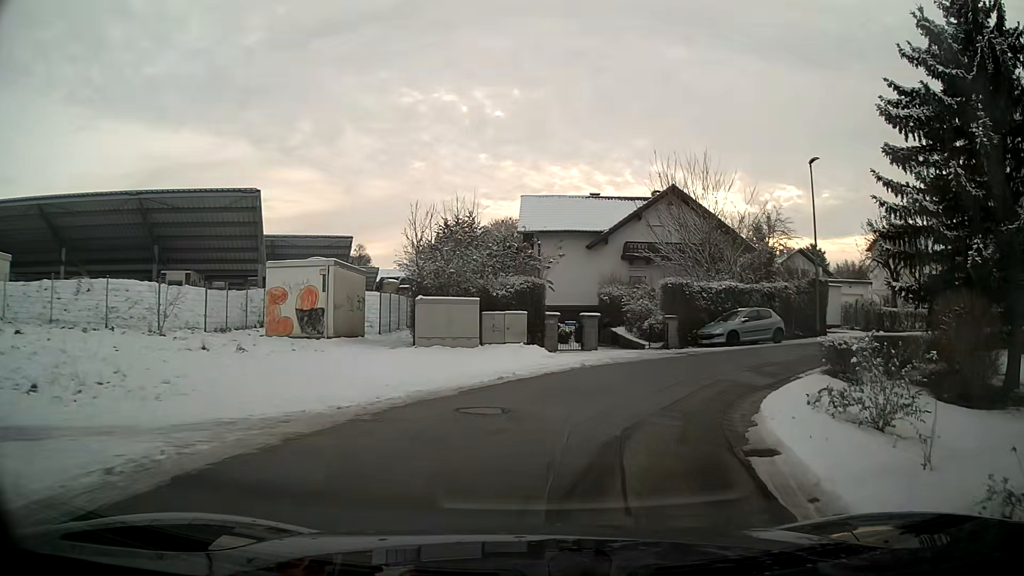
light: Day
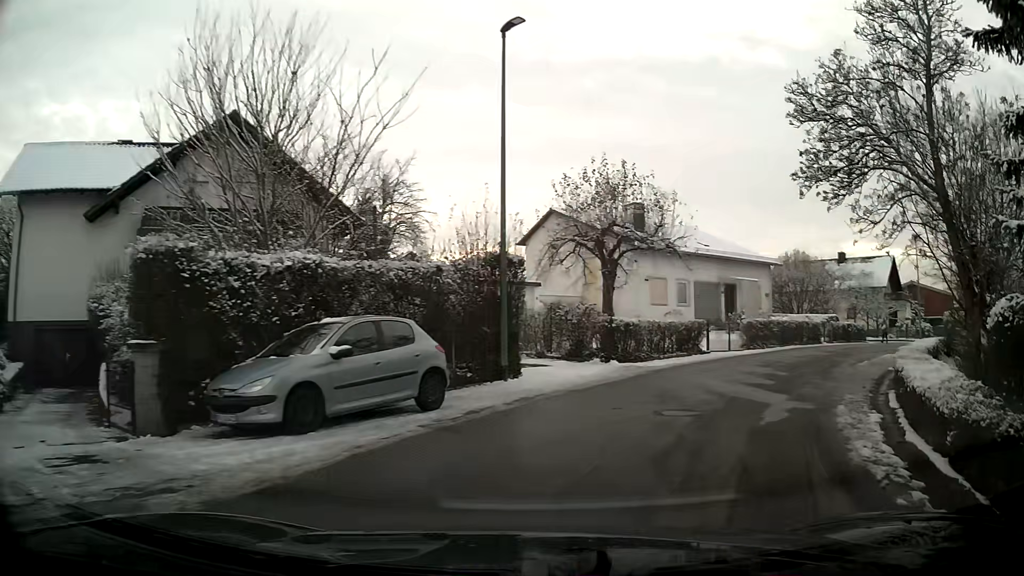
(+4.4, +16.3) m; +36°
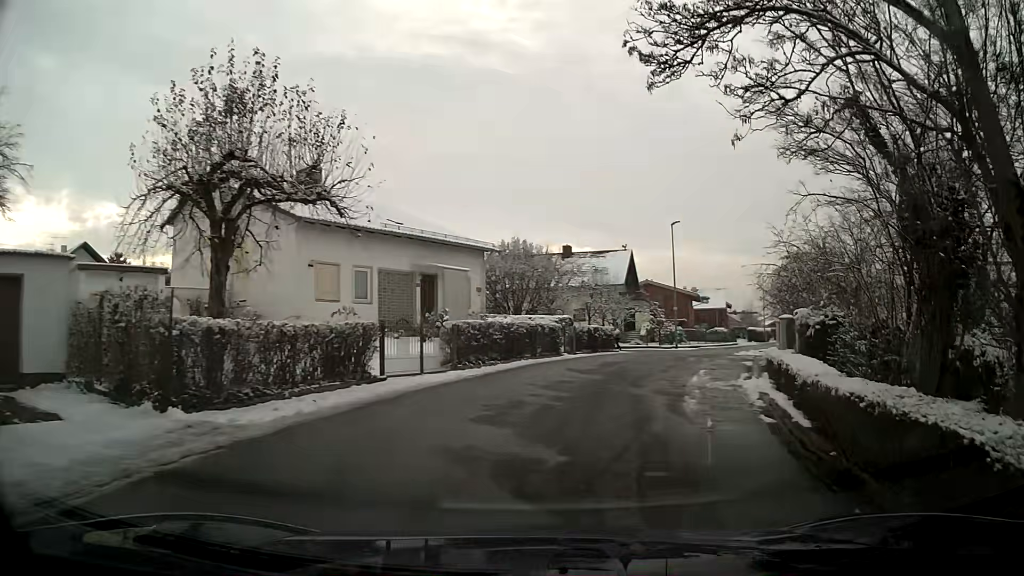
(+2.3, +9.8) m; +24°
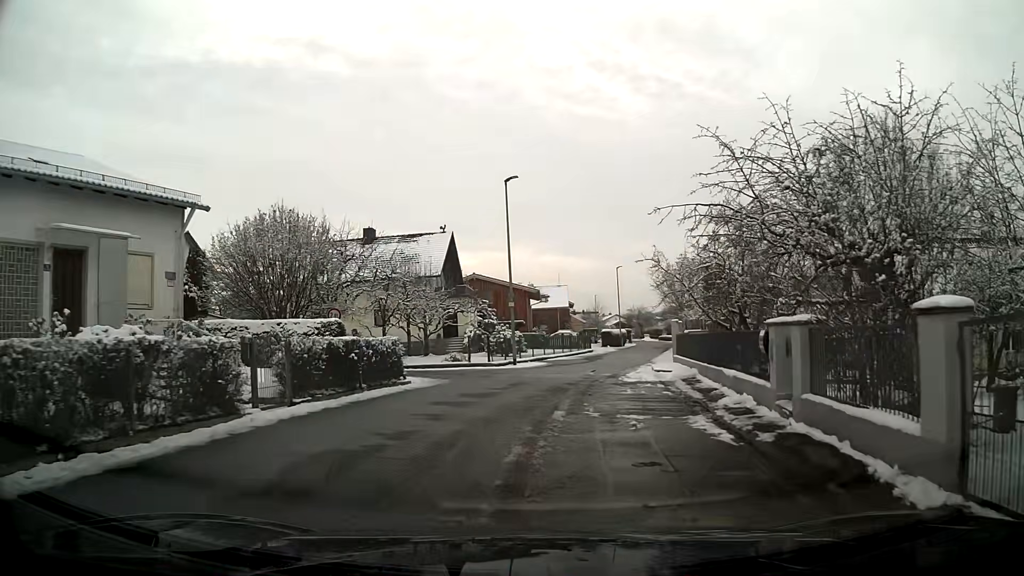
(+2.1, +14.5) m; +12°
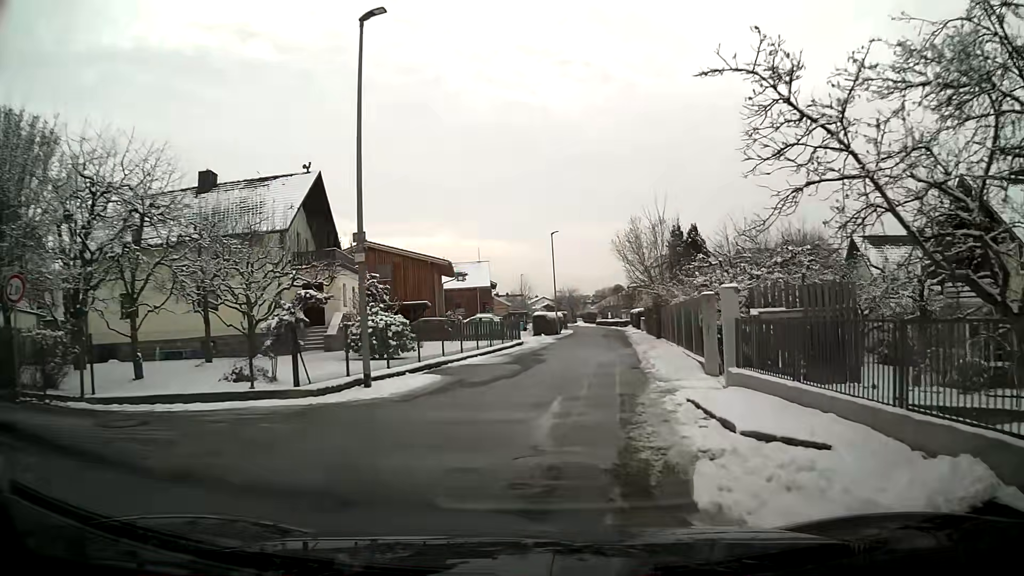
(+0.7, +15.5) m; +6°
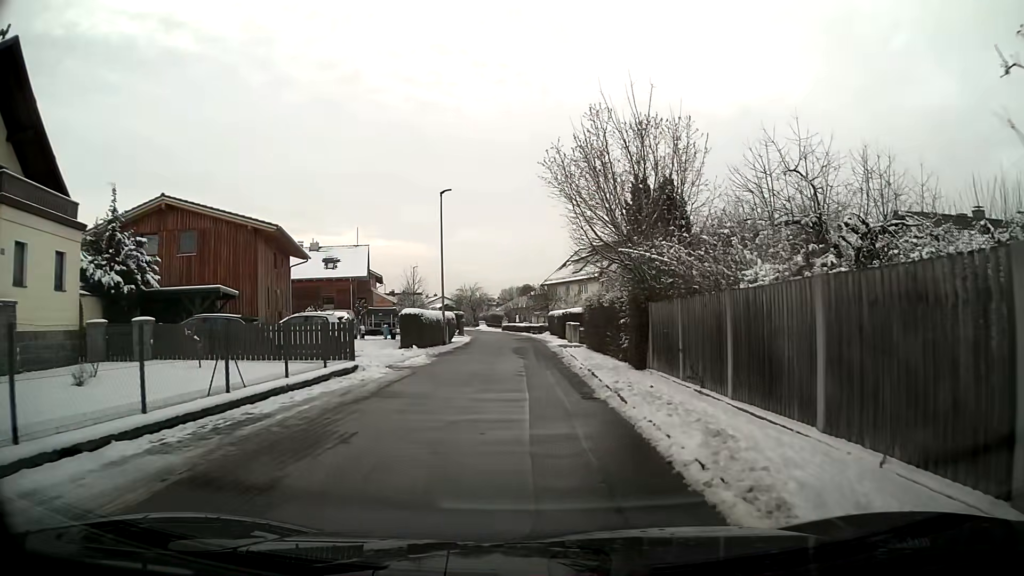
(+1.3, +18.0) m; +8°
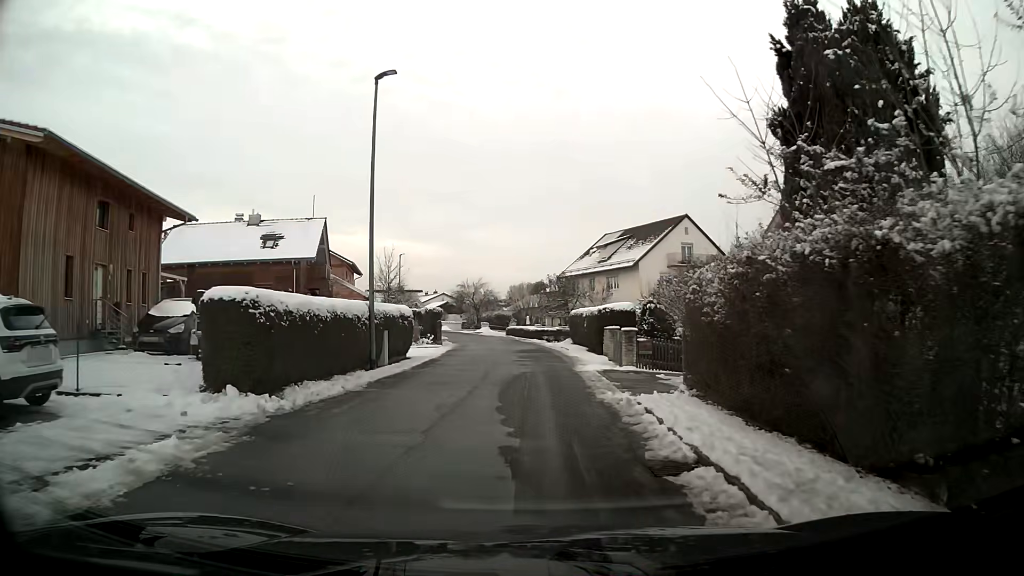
(-0.1, +17.8) m; -1°
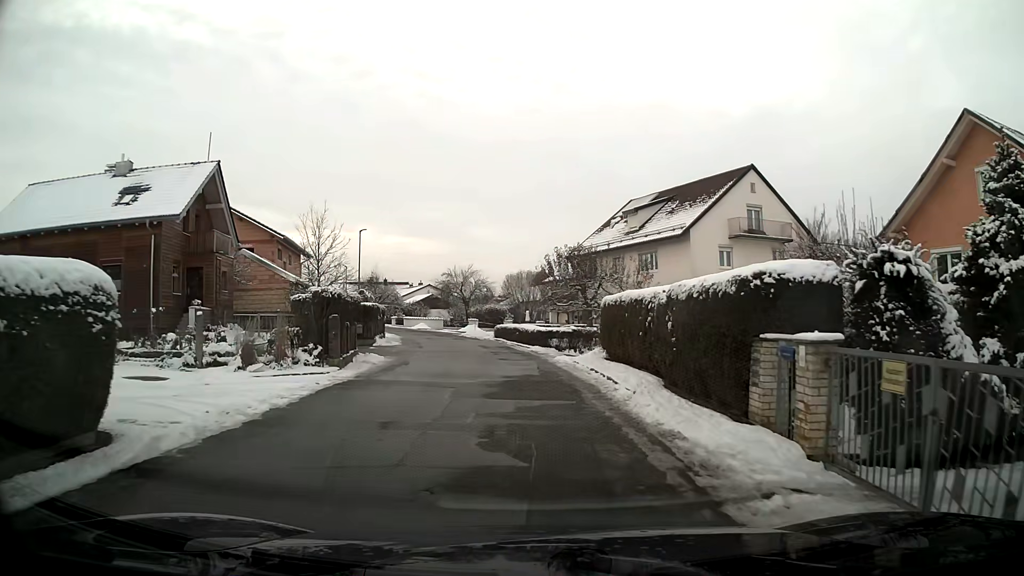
(0.0, +17.9) m; 0°
(0, +10) (-1, +20) (-3, +30) (-5, +40) (-7, +49) (-11, +58) (-16, +67) (-21, +76) (-26, +85) (-31, +93) m
